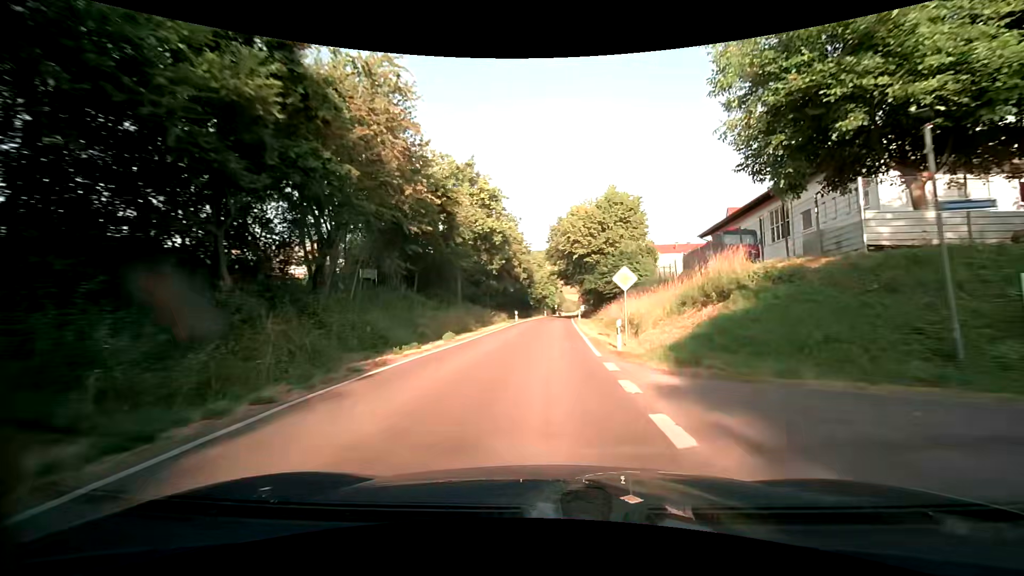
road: tertiary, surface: asphalt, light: Day
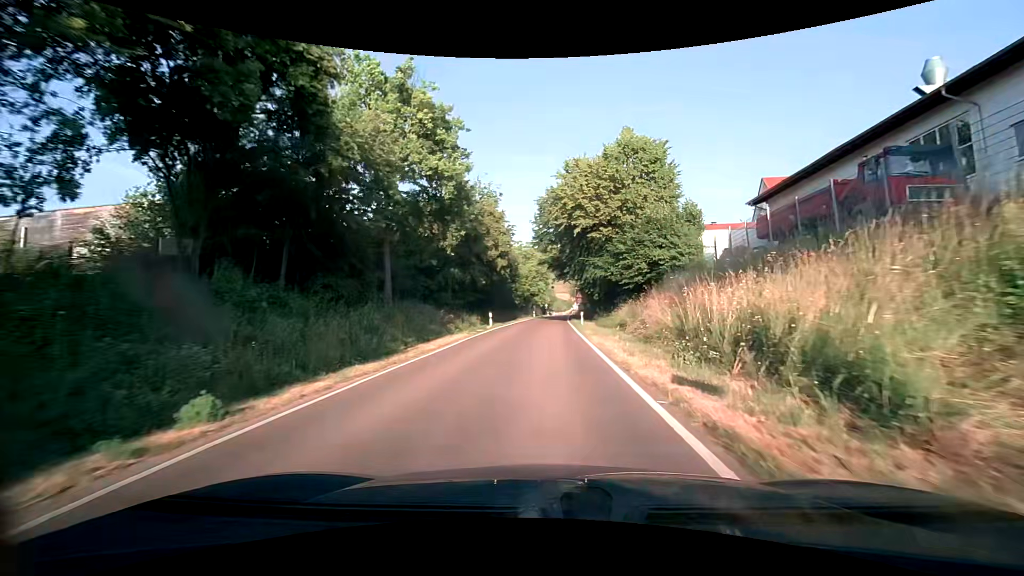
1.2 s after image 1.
(+0.1, +16.0) m; +1°
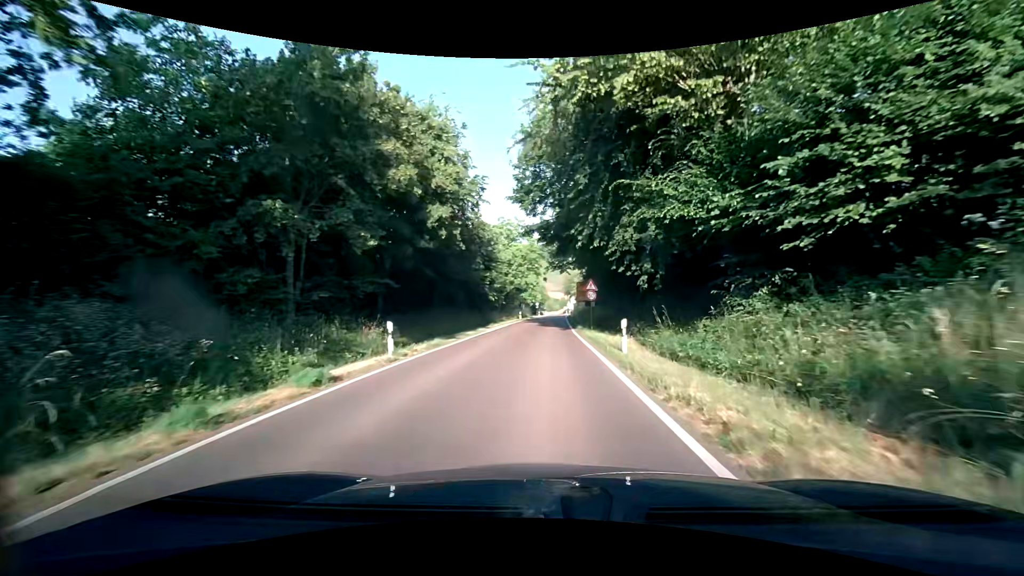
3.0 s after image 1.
(+0.3, +21.7) m; +1°
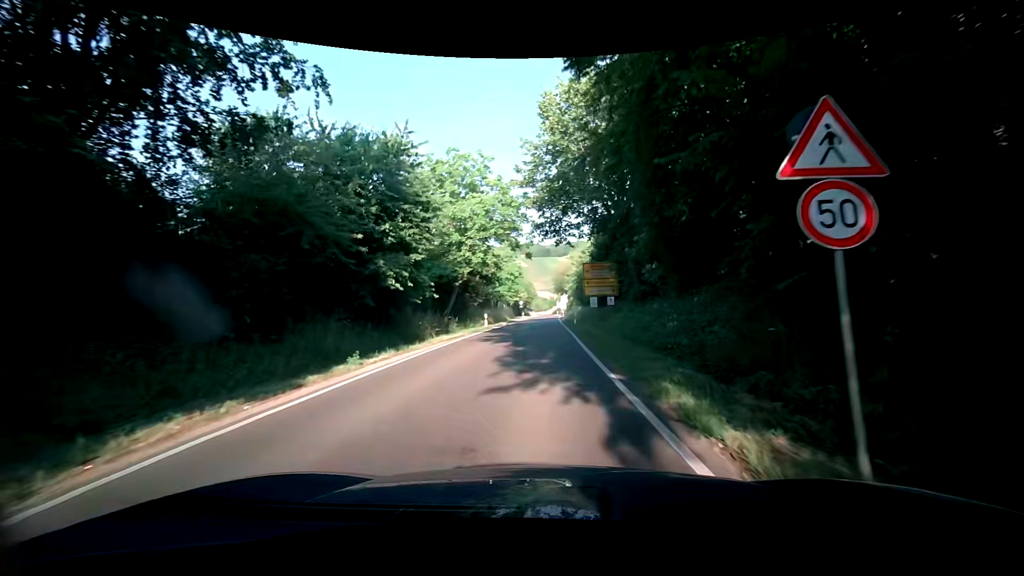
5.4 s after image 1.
(+0.3, +26.7) m; +1°
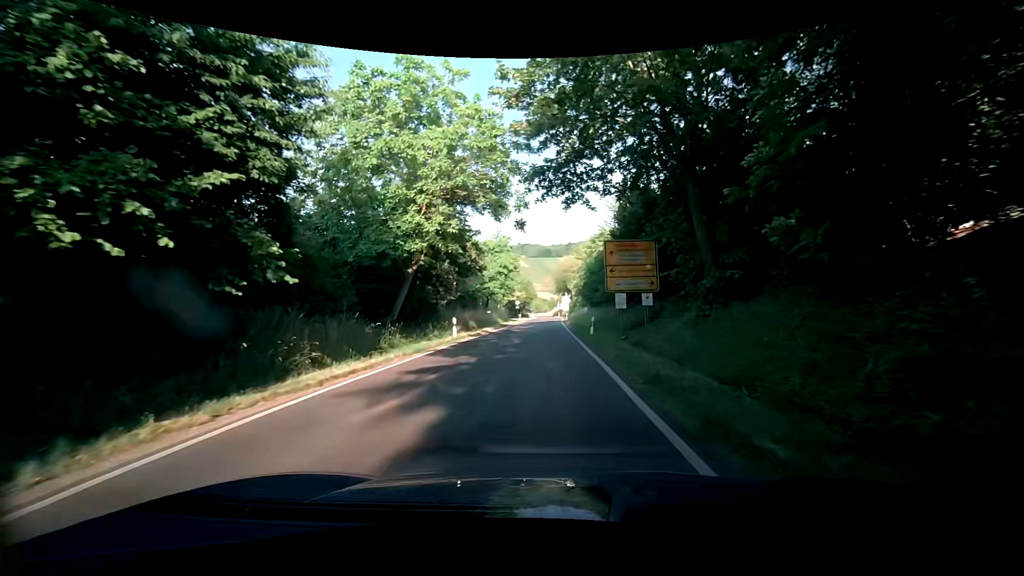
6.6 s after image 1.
(0.0, +13.0) m; -1°
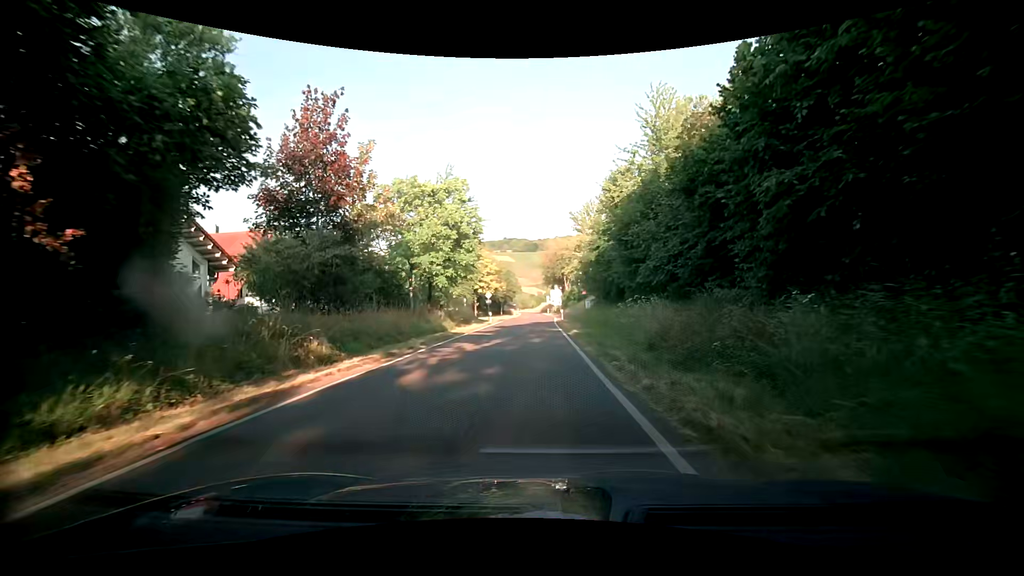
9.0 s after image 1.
(+0.7, +25.3) m; +3°
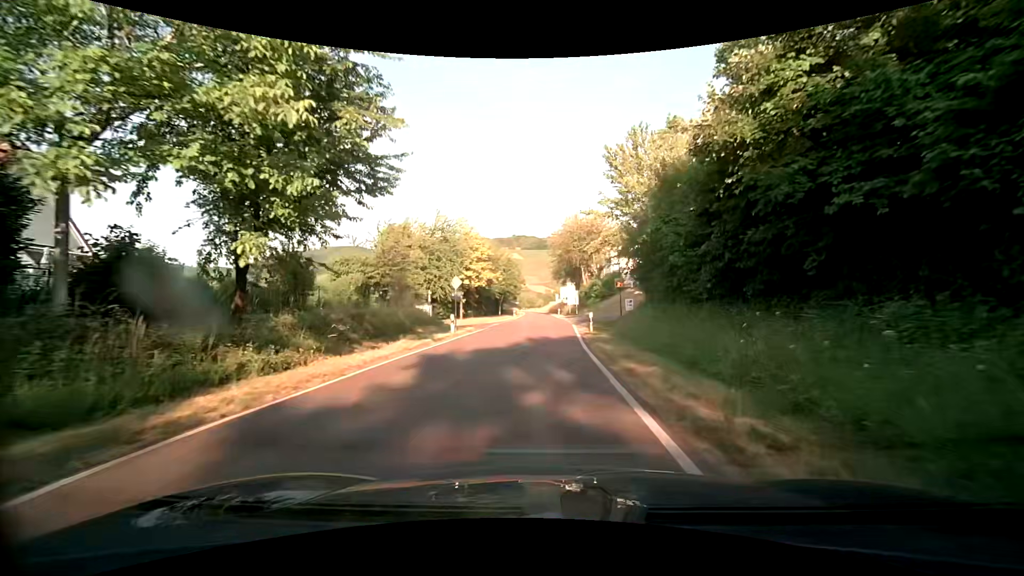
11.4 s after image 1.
(-0.4, +23.4) m; -2°
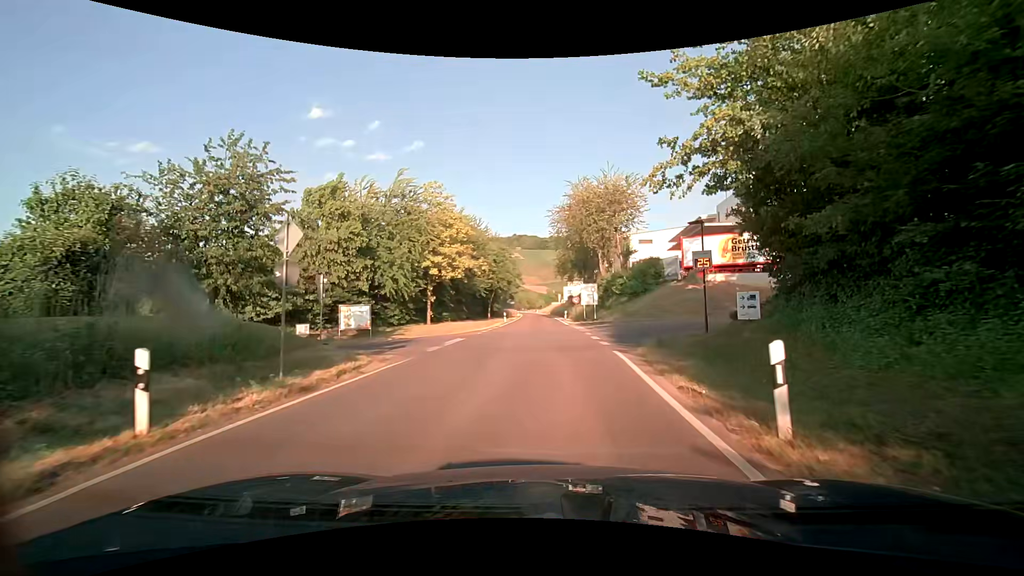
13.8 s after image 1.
(+0.1, +19.4) m; 0°
